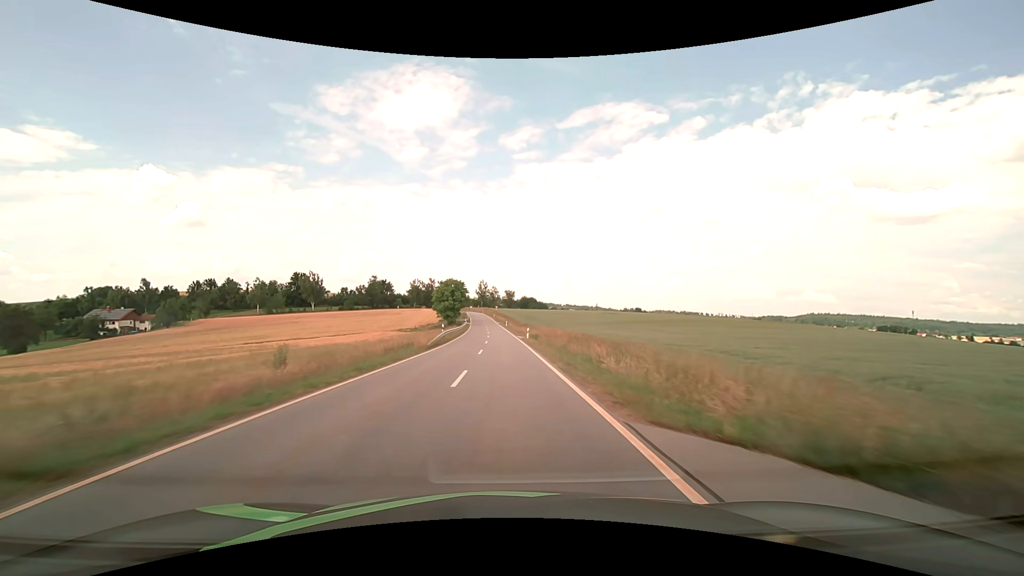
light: Day
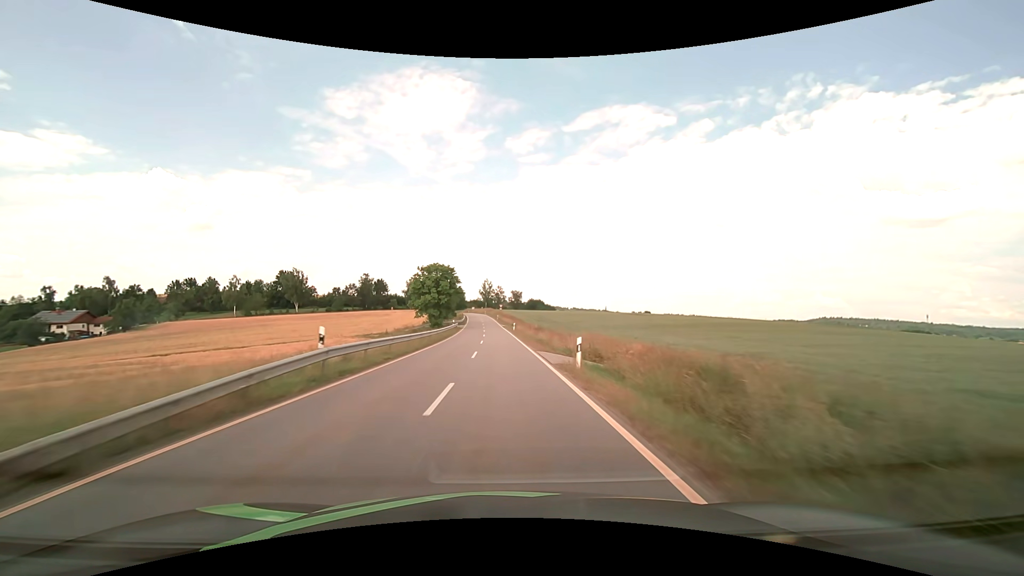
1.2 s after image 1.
(-0.1, +27.8) m; -1°
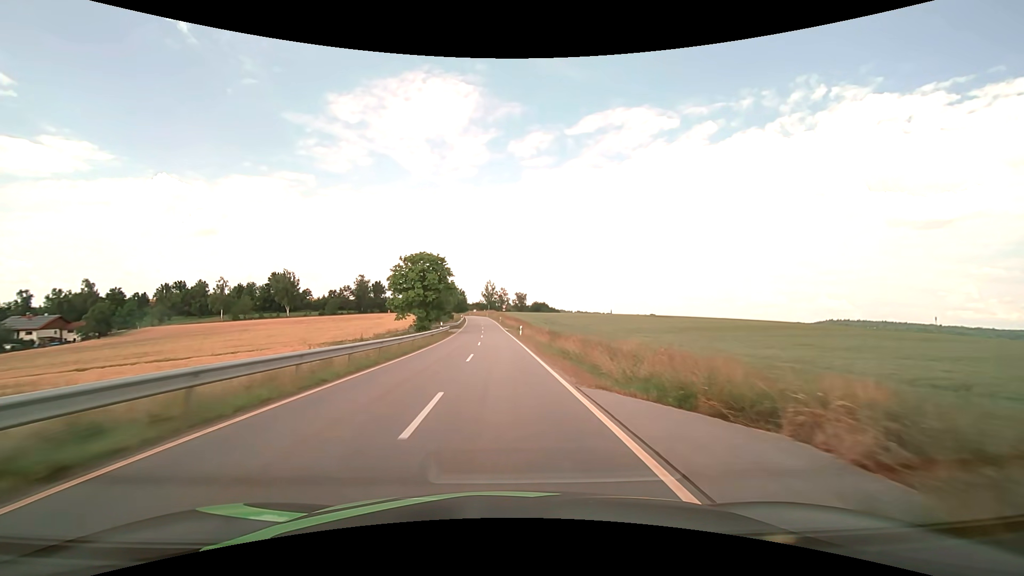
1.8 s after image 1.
(0.0, +13.6) m; 0°
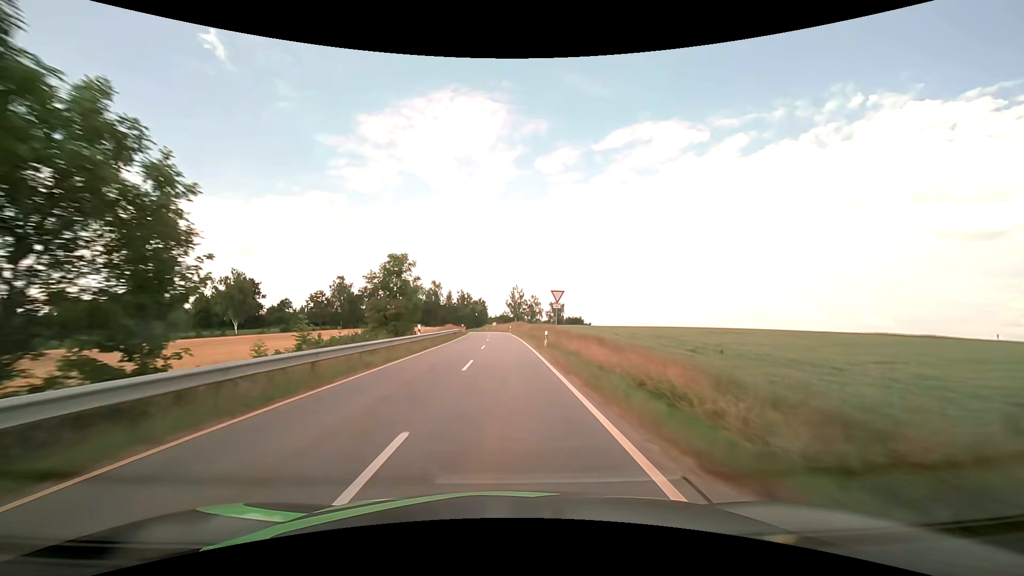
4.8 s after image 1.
(-1.8, +64.1) m; -3°
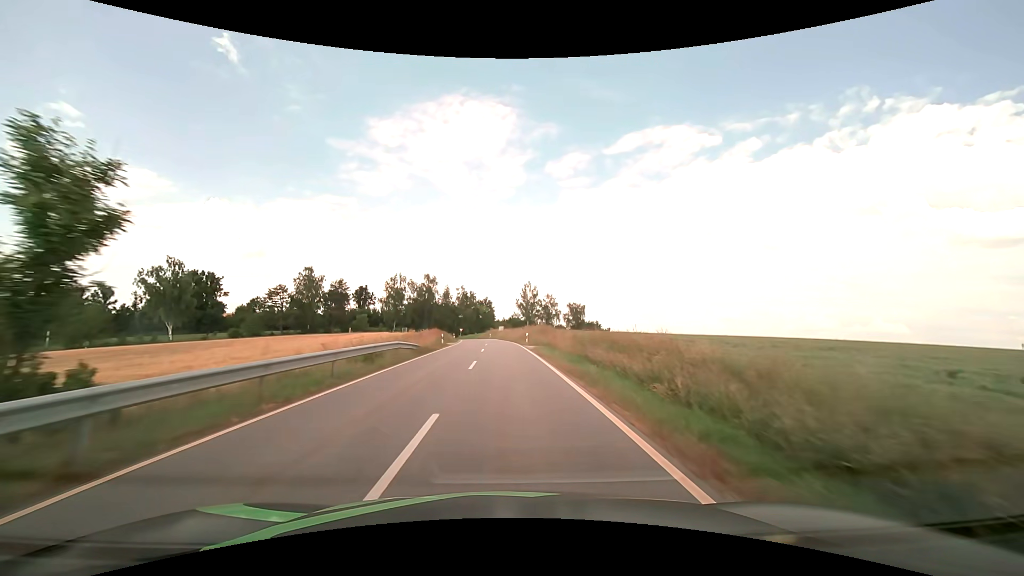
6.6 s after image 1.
(-0.4, +34.8) m; -1°
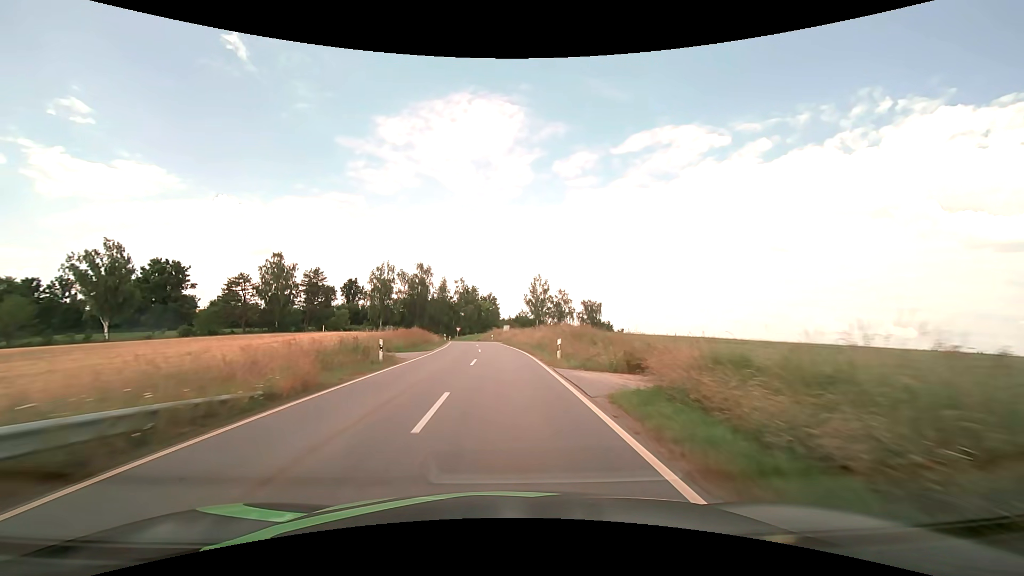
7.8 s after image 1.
(-0.1, +21.5) m; -1°
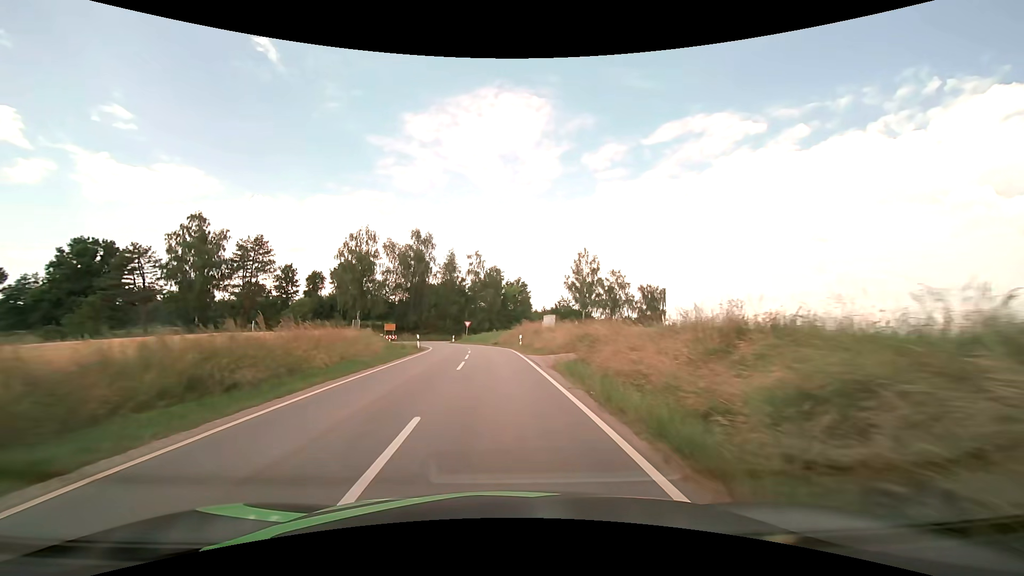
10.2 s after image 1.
(-0.8, +39.2) m; -3°
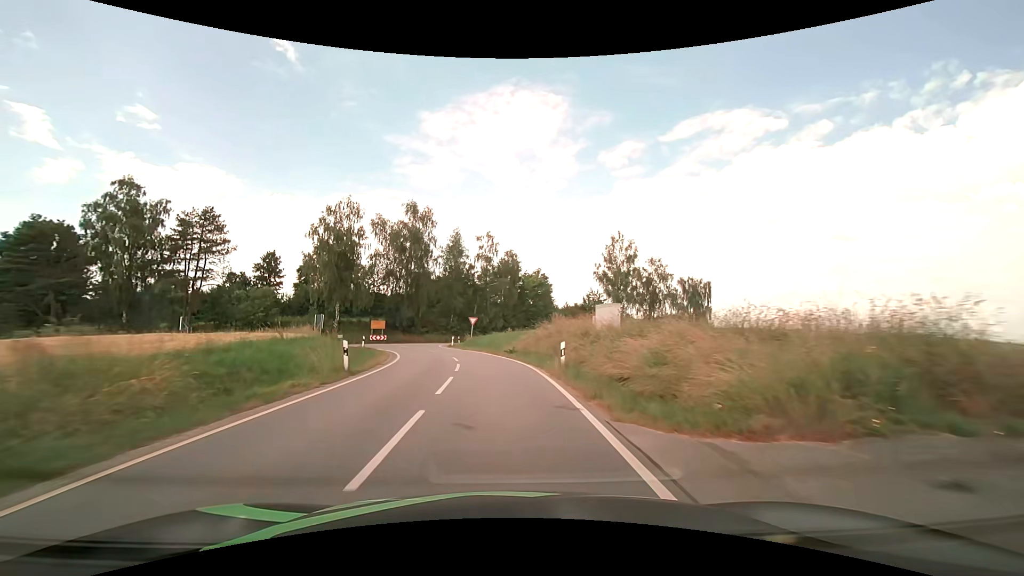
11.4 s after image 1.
(-0.3, +17.6) m; -2°
(0, +10) (-1, +20) (-2, +30) (-5, +39) (-8, +49) (-6, +59) (0, +66) (+9, +72) (+17, +77) (+25, +83) m
